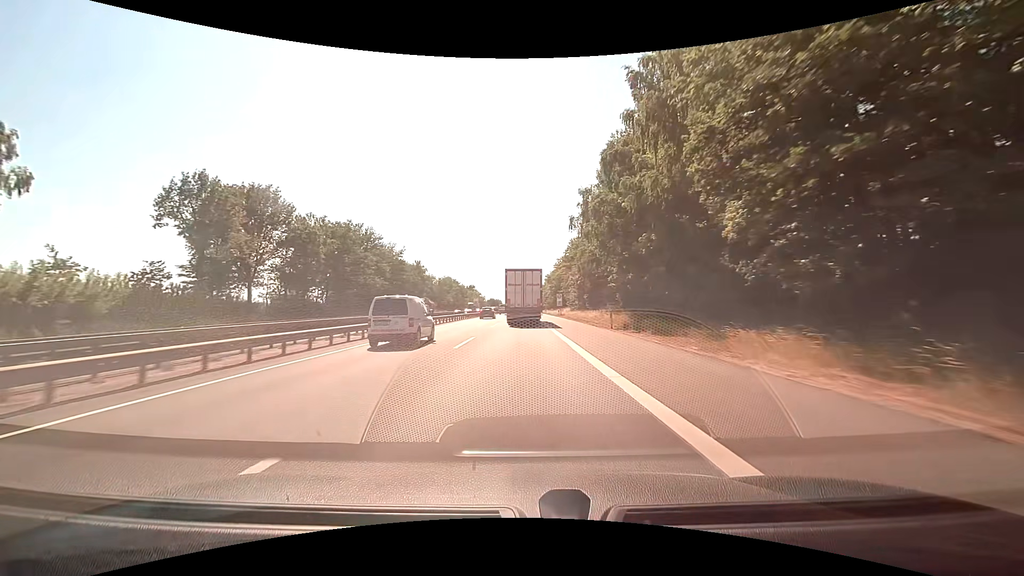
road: motorway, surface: asphalt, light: Day
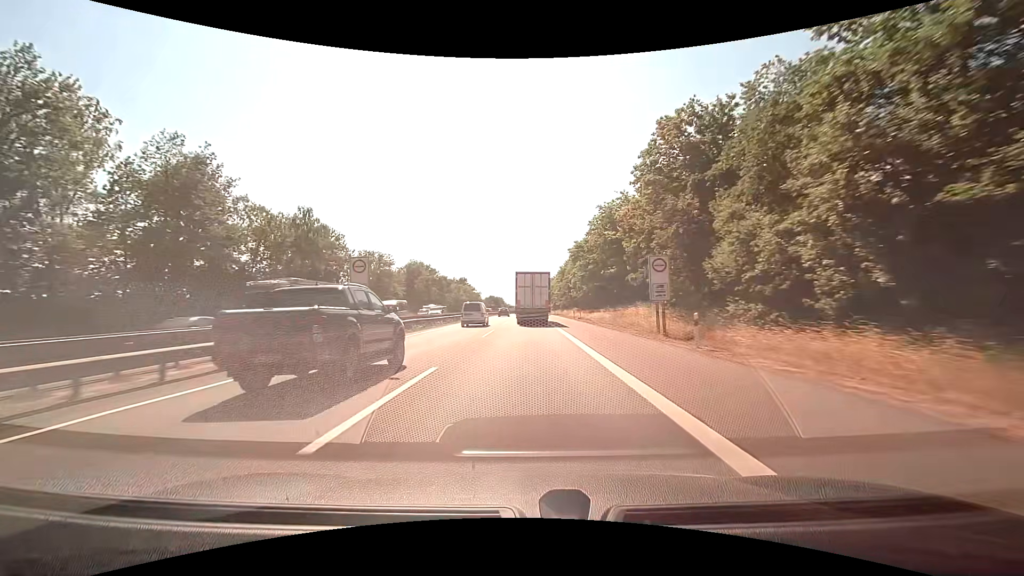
(-0.2, +66.1) m; 0°
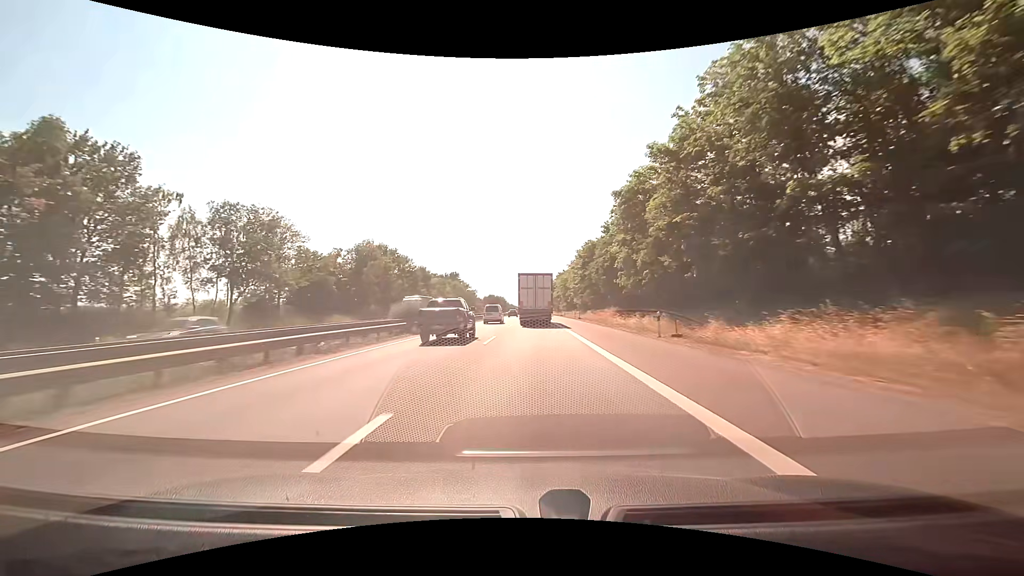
(0.0, +41.1) m; 0°
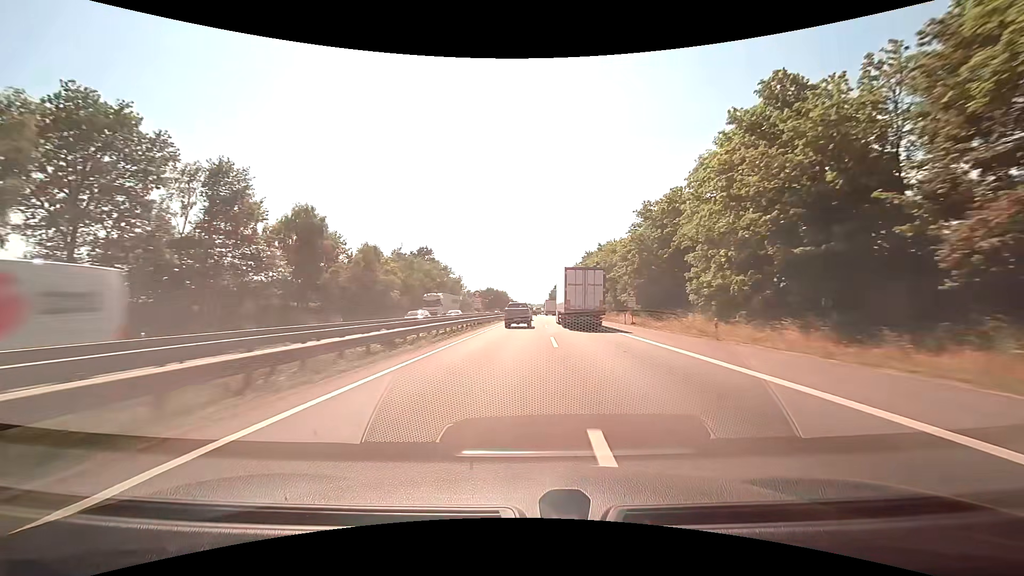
(-1.5, +74.0) m; -1°
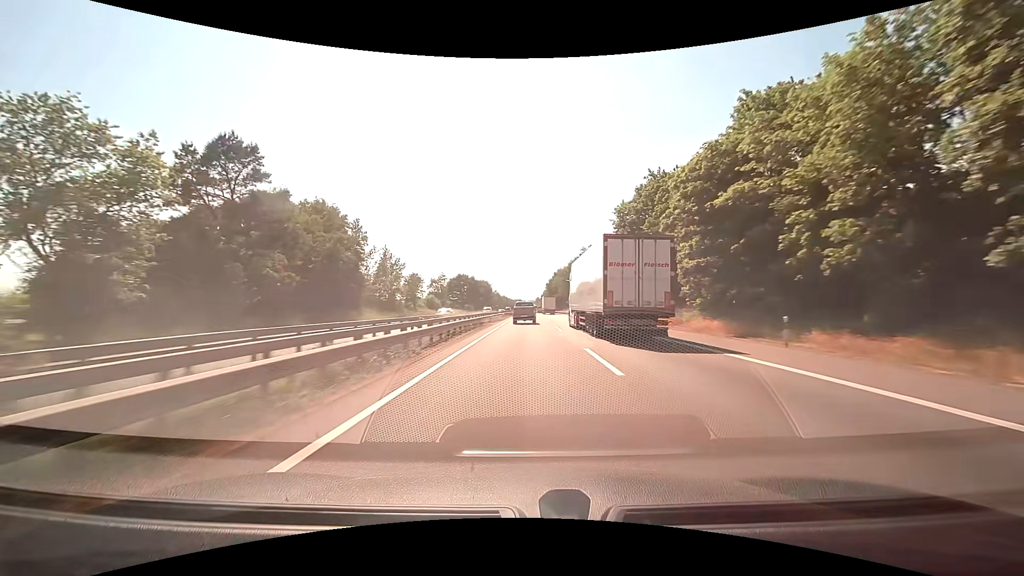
(+1.1, +81.8) m; +1°
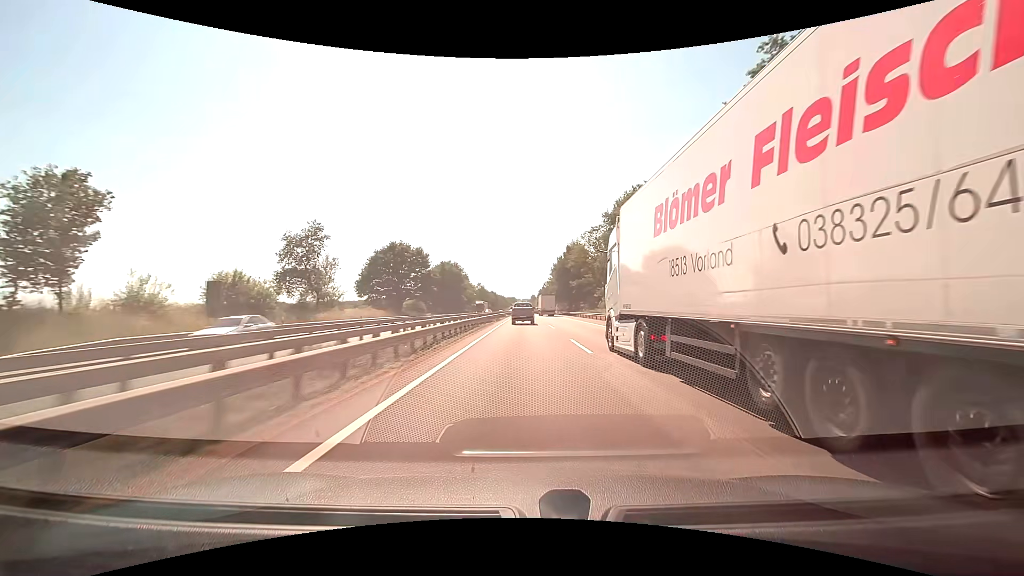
(+0.4, +85.6) m; +1°
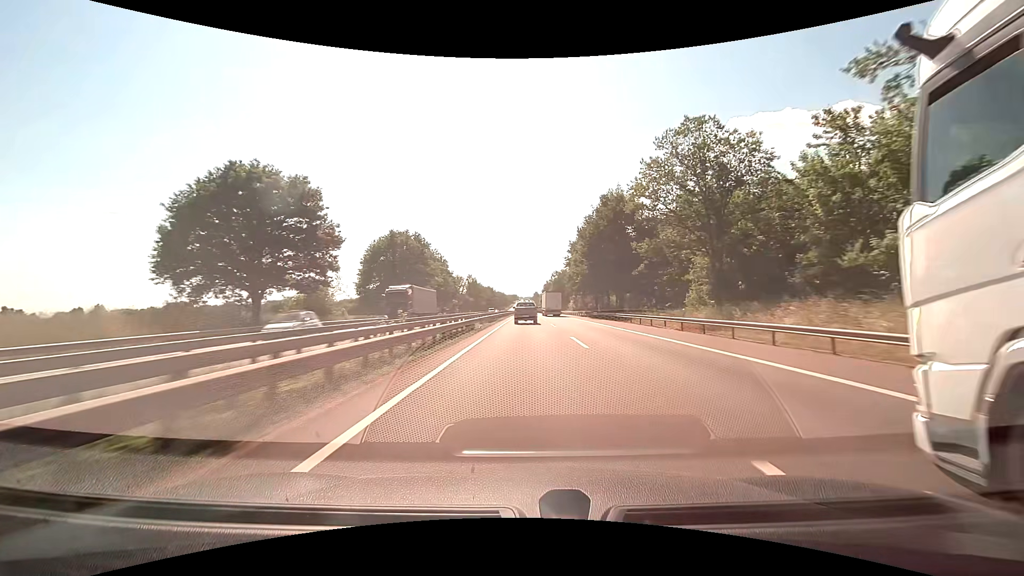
(-0.1, +53.2) m; 0°
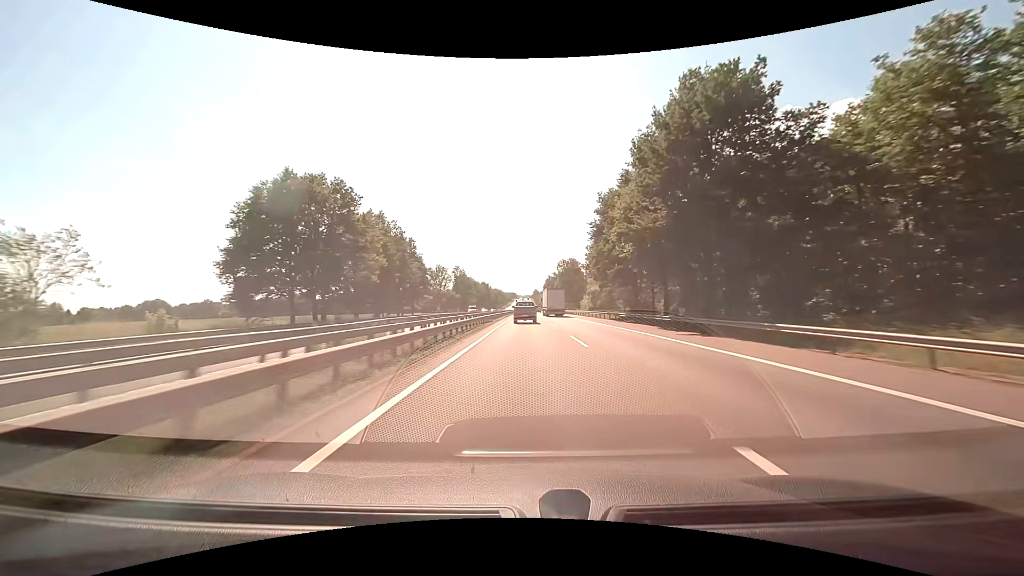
(-0.1, +36.0) m; 0°
(0, +10) (0, +20) (0, +30) (0, +40) (0, +50) (0, +60) (0, +70) (0, +80) (0, +90) (0, +100) m
